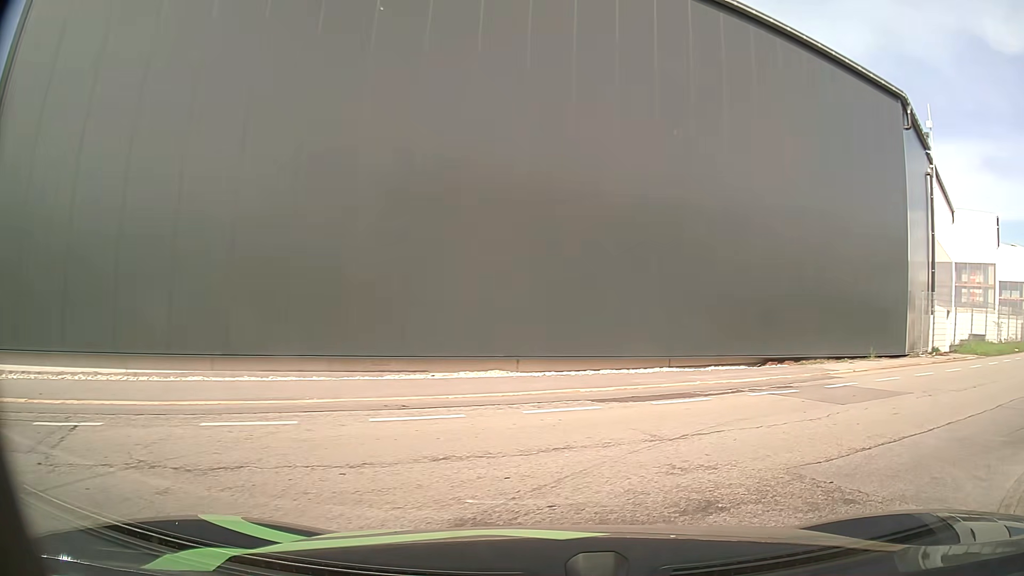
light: Day
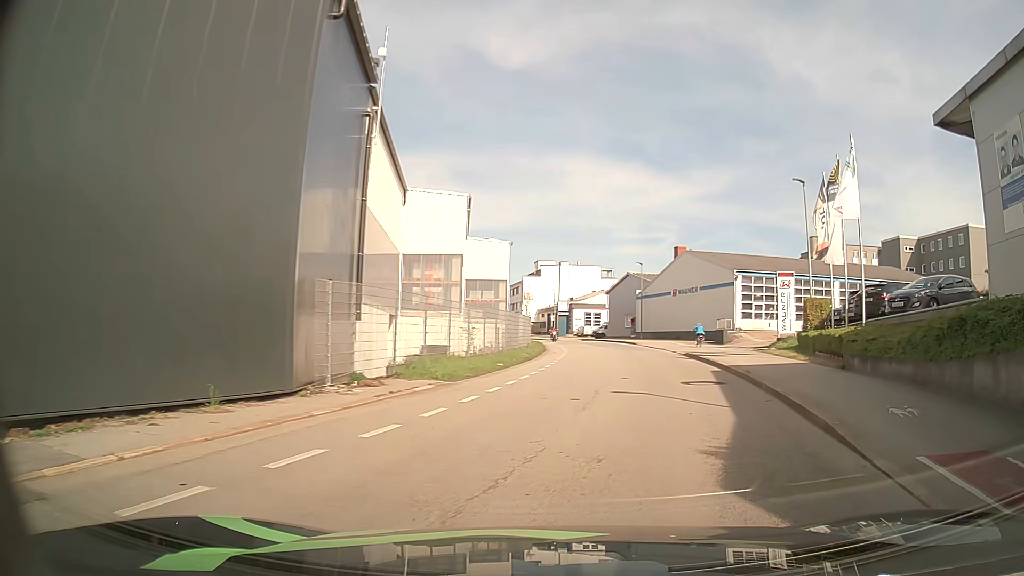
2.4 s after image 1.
(+5.0, +8.8) m; +49°
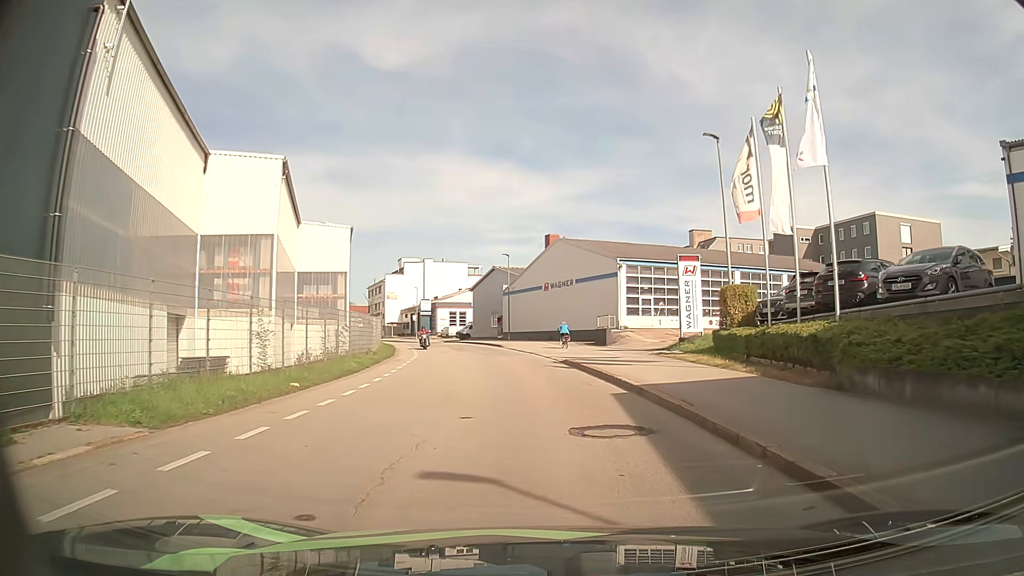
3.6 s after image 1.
(+1.3, +8.1) m; +11°
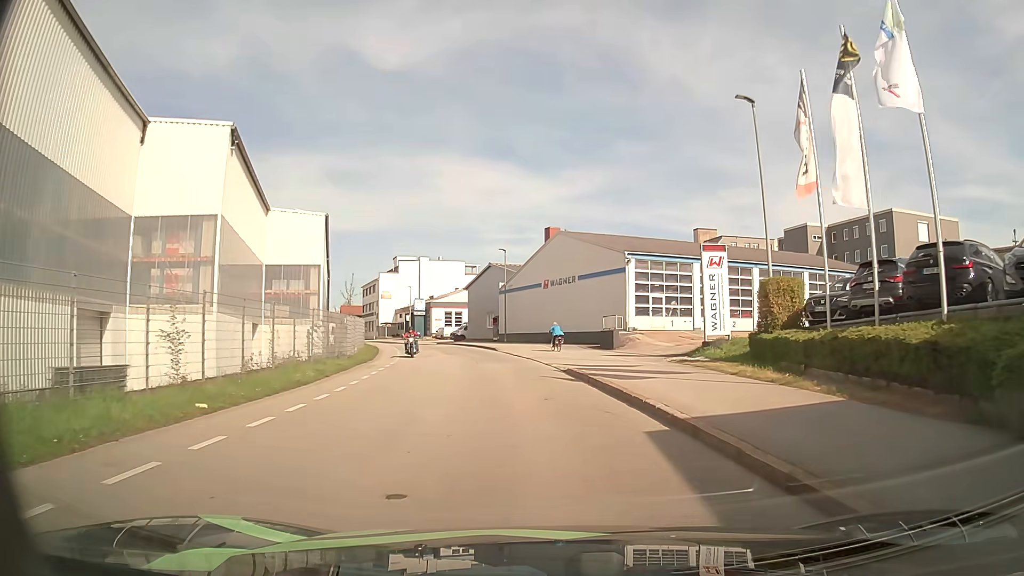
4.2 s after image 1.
(0.0, +4.8) m; -1°
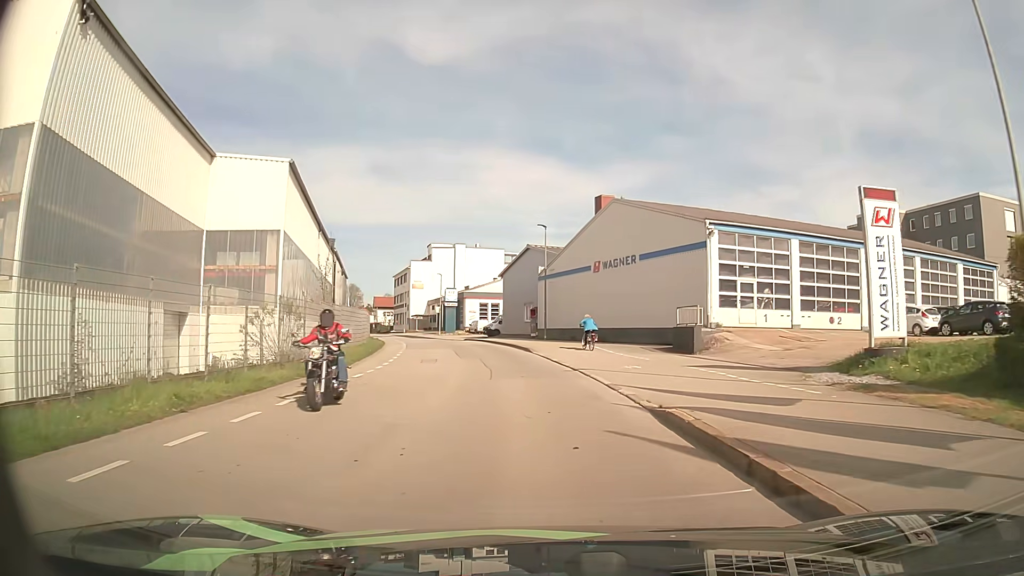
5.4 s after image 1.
(-0.4, +10.8) m; -6°
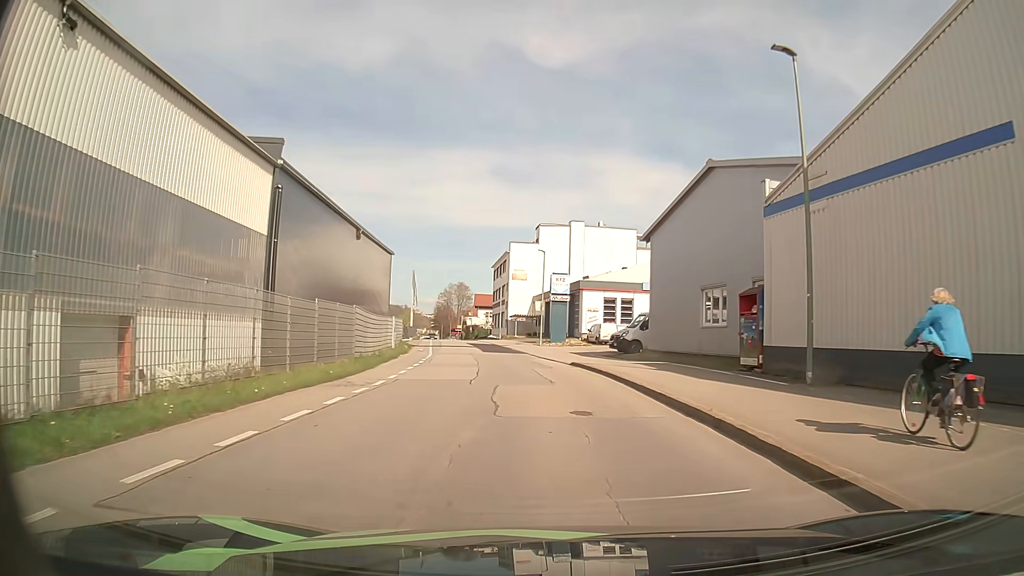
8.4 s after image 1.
(-2.7, +31.1) m; -10°
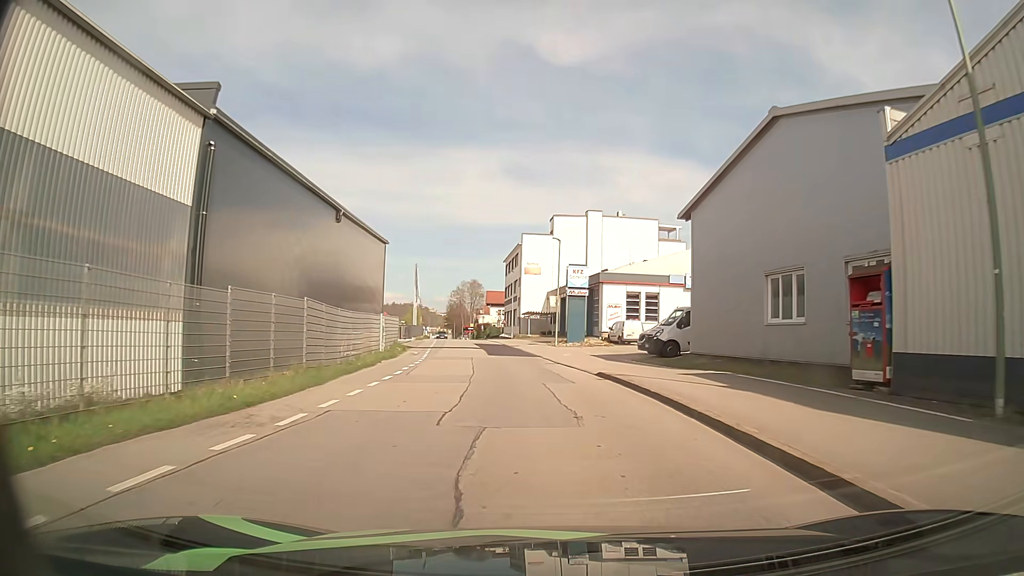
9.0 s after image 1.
(-0.1, +6.5) m; -1°
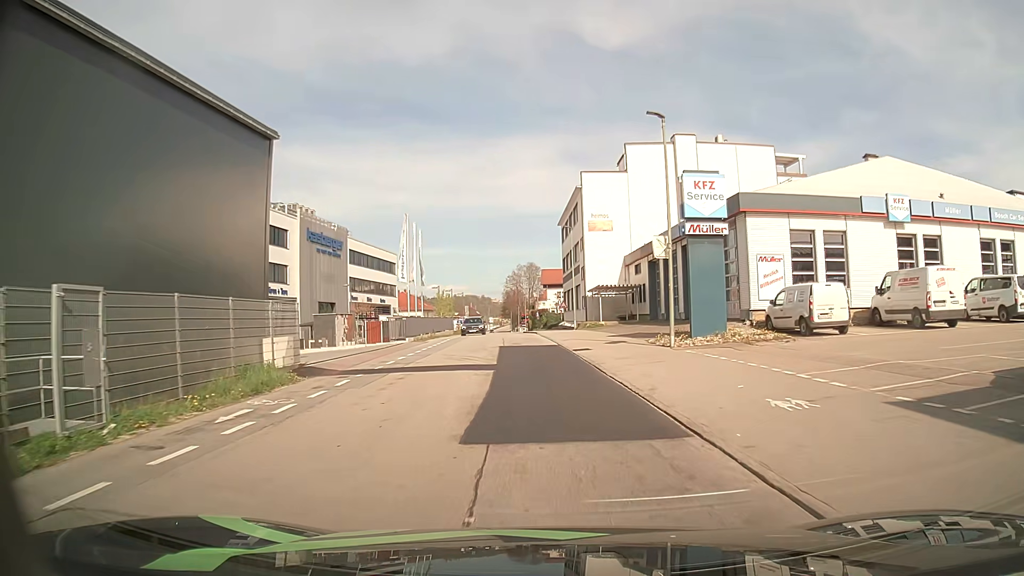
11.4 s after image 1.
(-0.9, +27.2) m; -5°
(0, +10) (0, +20) (-1, +30) (-2, +40) (-2, +50) (-3, +60) (-4, +70) (-4, +80) (-5, +90) (-5, +100) m
